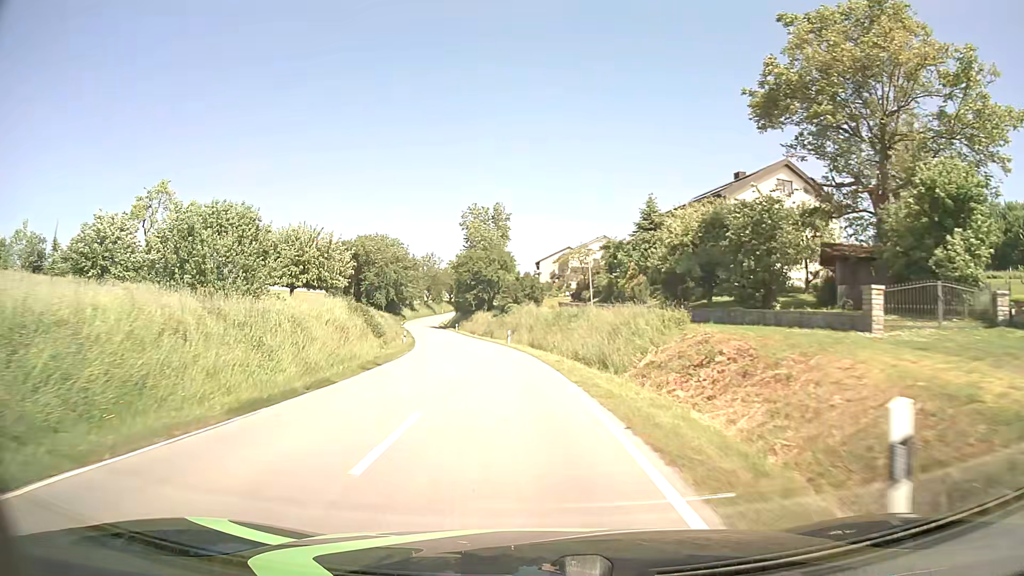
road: tertiary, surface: asphalt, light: Day
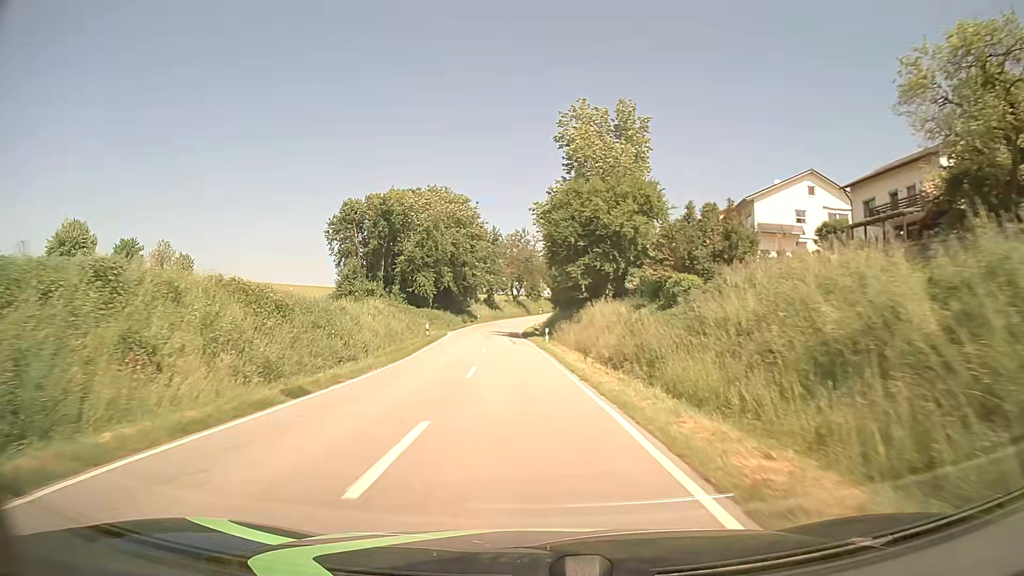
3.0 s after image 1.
(-4.3, +48.2) m; -9°
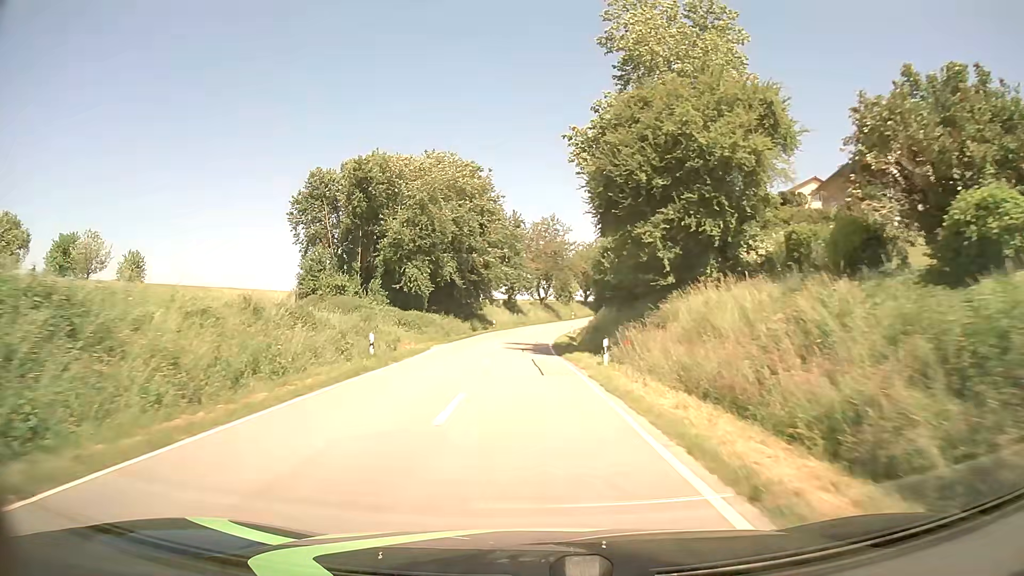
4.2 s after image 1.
(-0.5, +20.2) m; -3°
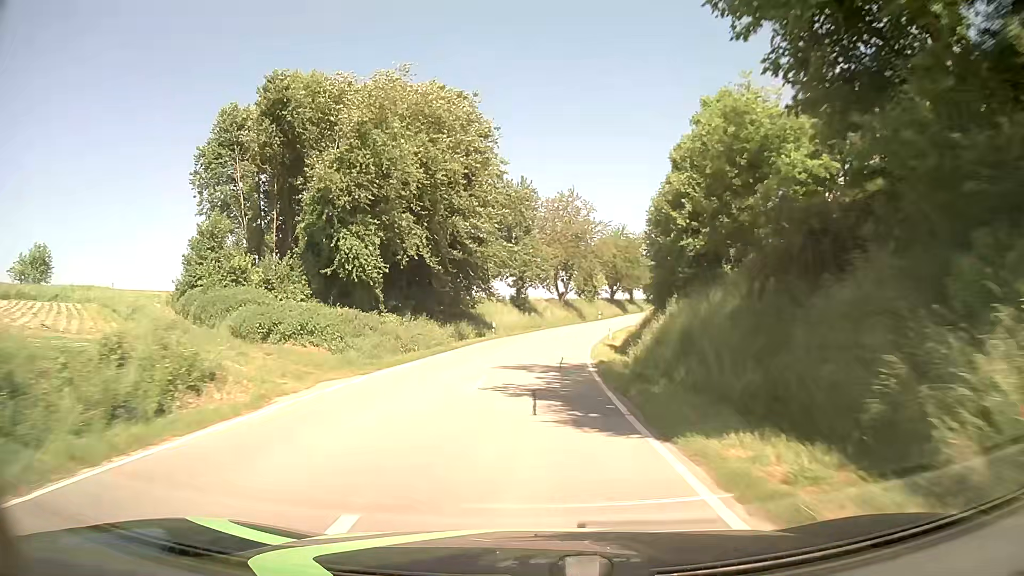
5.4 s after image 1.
(-0.2, +20.5) m; -1°
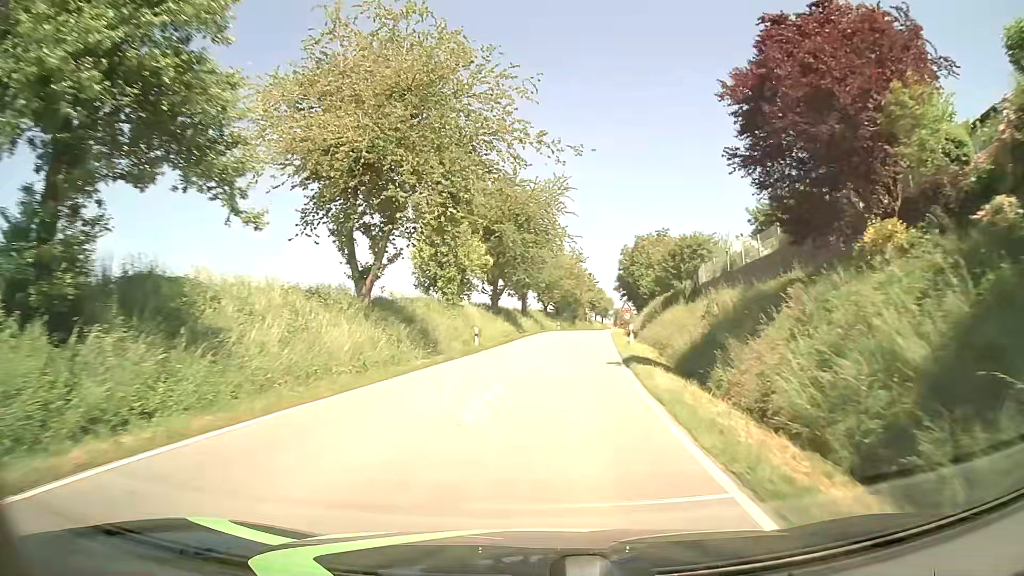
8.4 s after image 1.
(+3.5, +50.3) m; +11°
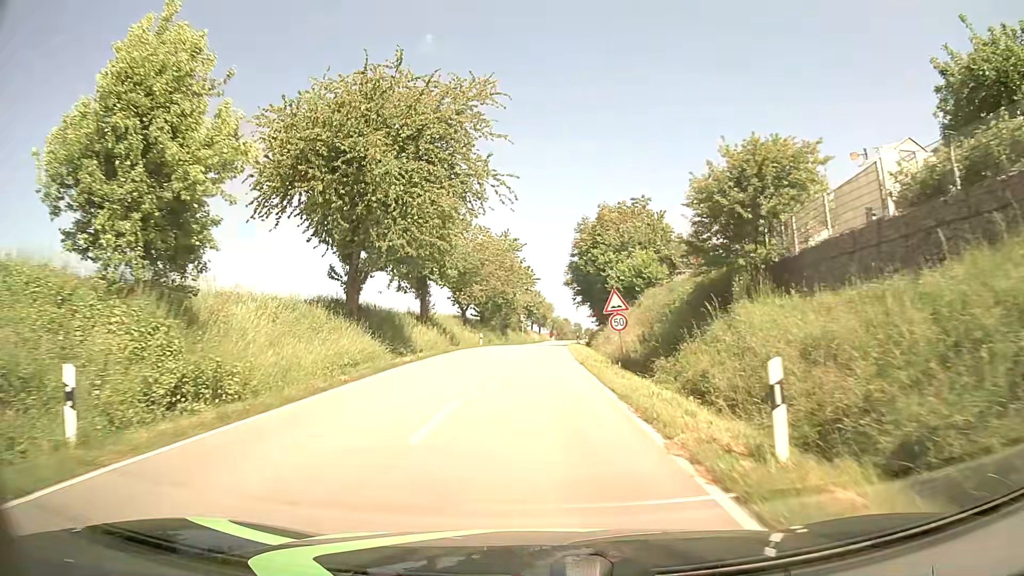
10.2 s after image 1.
(+1.5, +24.8) m; +6°
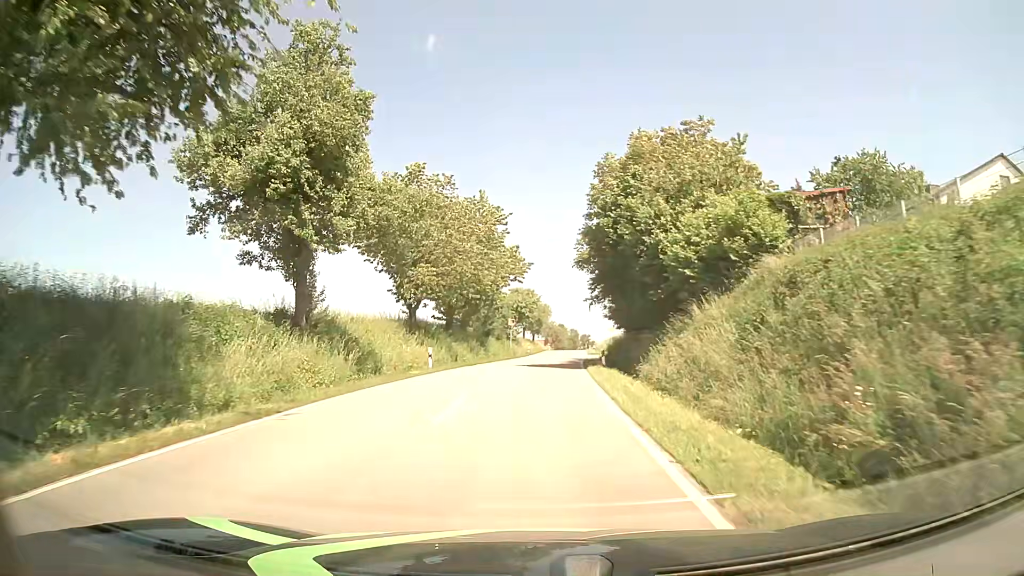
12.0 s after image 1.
(+0.2, +21.6) m; +1°
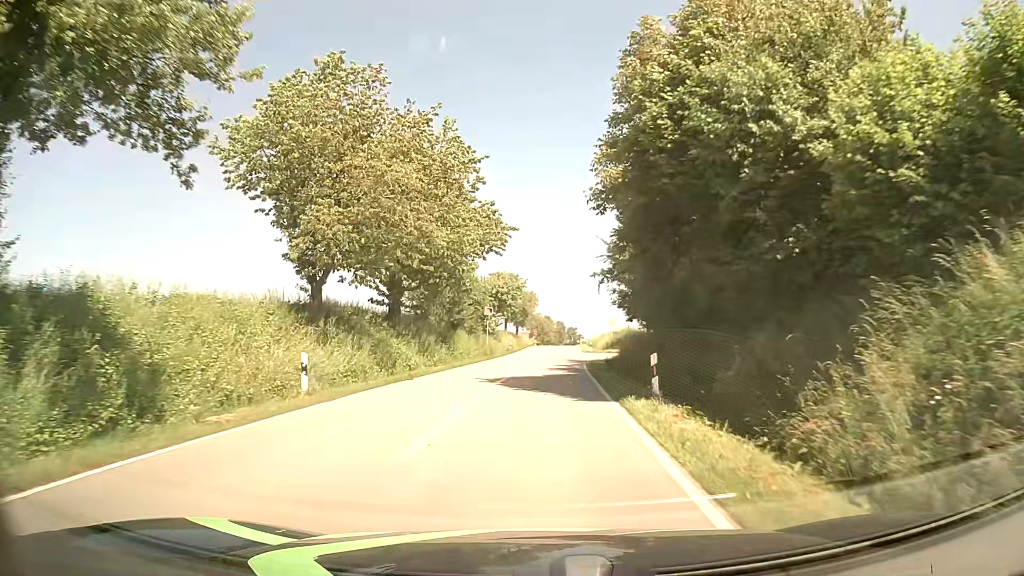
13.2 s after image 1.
(+0.1, +14.3) m; +1°
(0, +10) (0, +20) (+1, +30) (+2, +40) (+2, +50) (+3, +60) (+3, +70) (+4, +80) (+4, +90) (+5, +100) m
